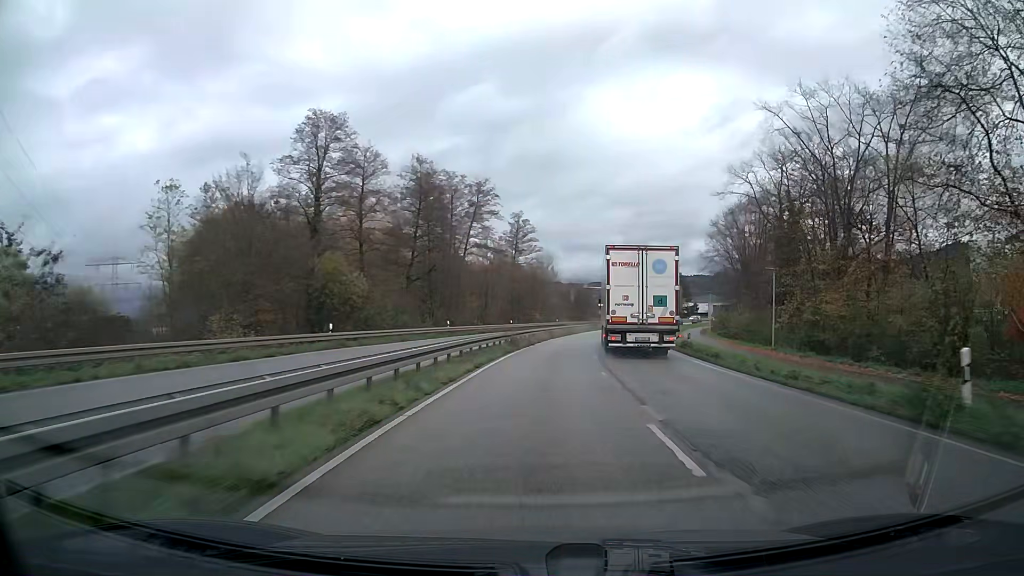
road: primary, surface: asphalt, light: Day
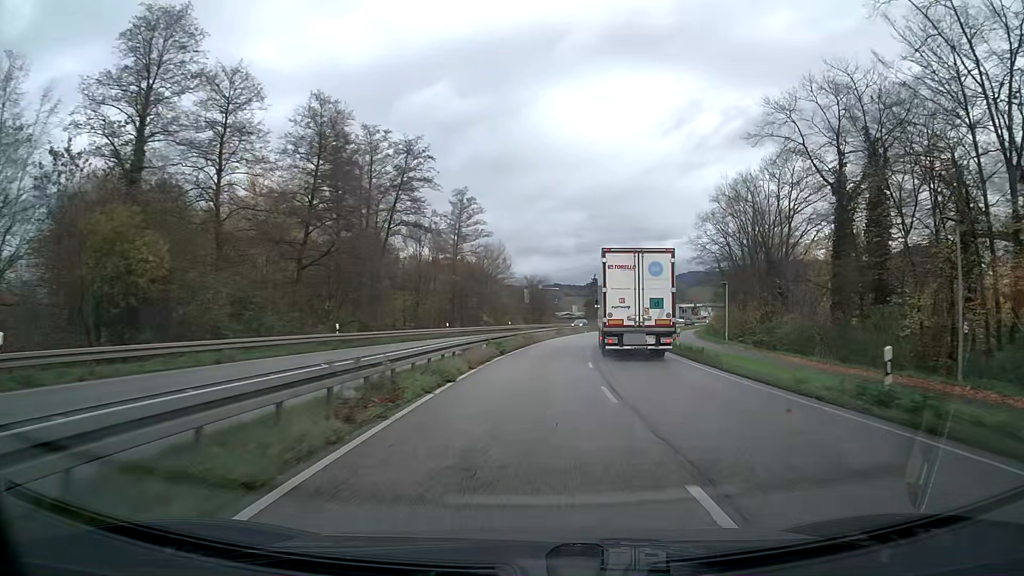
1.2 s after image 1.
(+0.7, +21.1) m; +4°
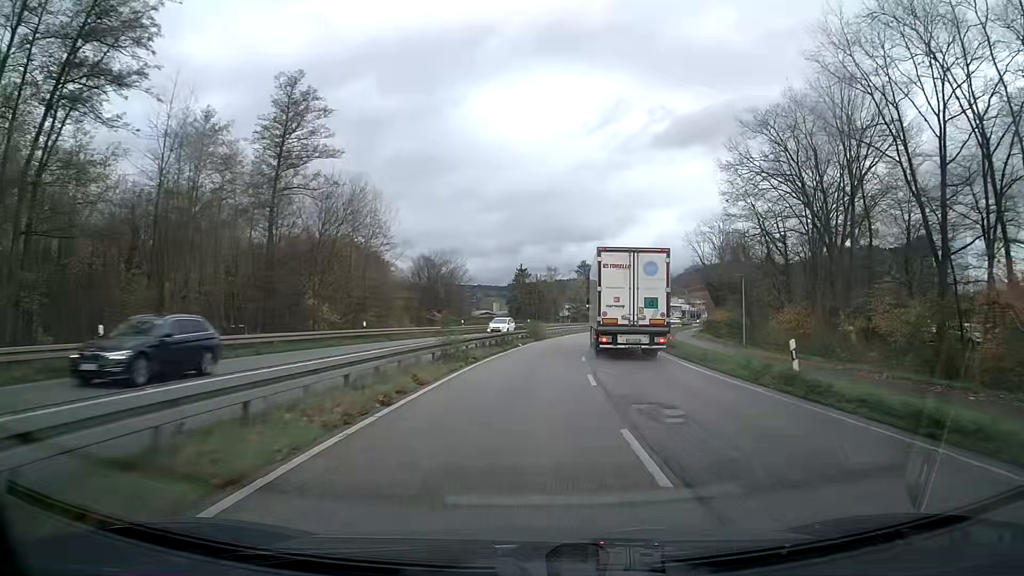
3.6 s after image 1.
(+2.4, +41.4) m; +7°
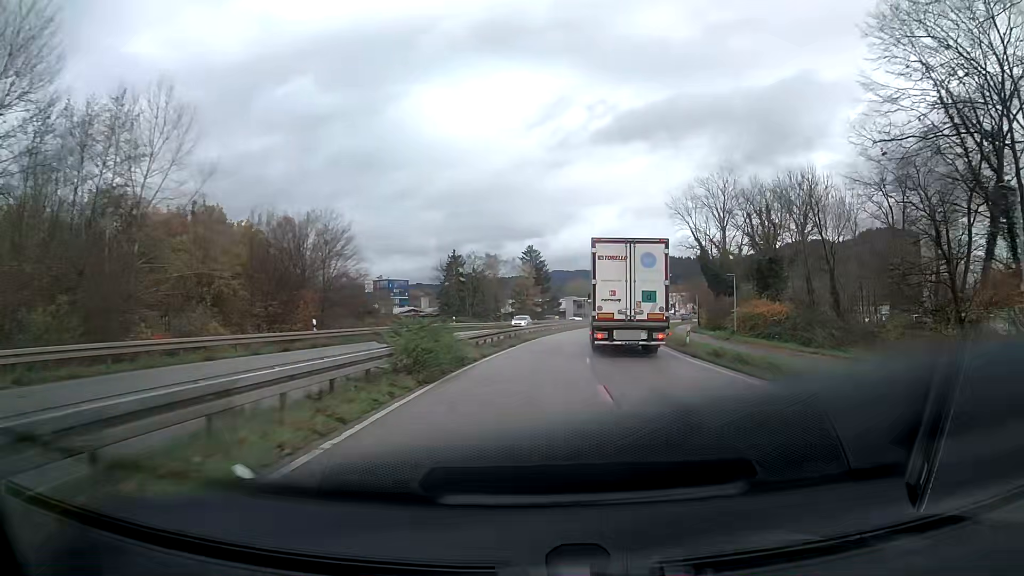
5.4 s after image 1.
(+1.2, +30.4) m; +5°
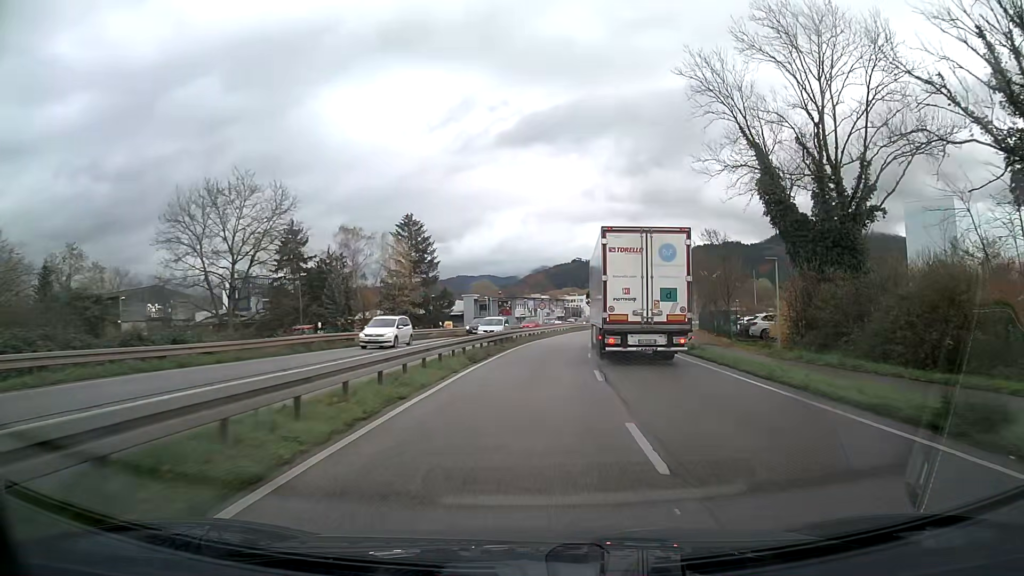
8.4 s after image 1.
(+3.5, +49.0) m; +8°
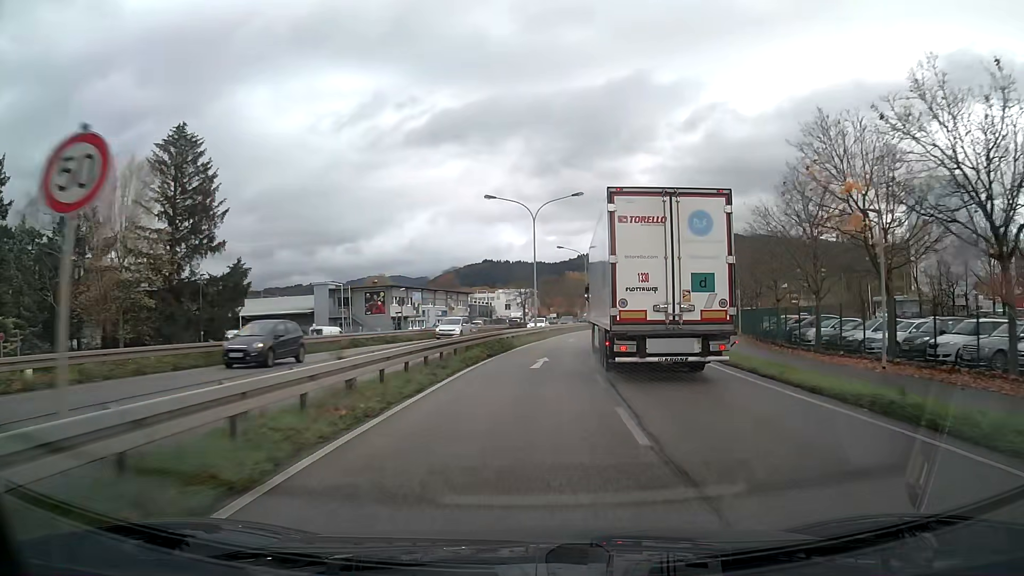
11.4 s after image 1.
(+3.1, +46.7) m; +7°
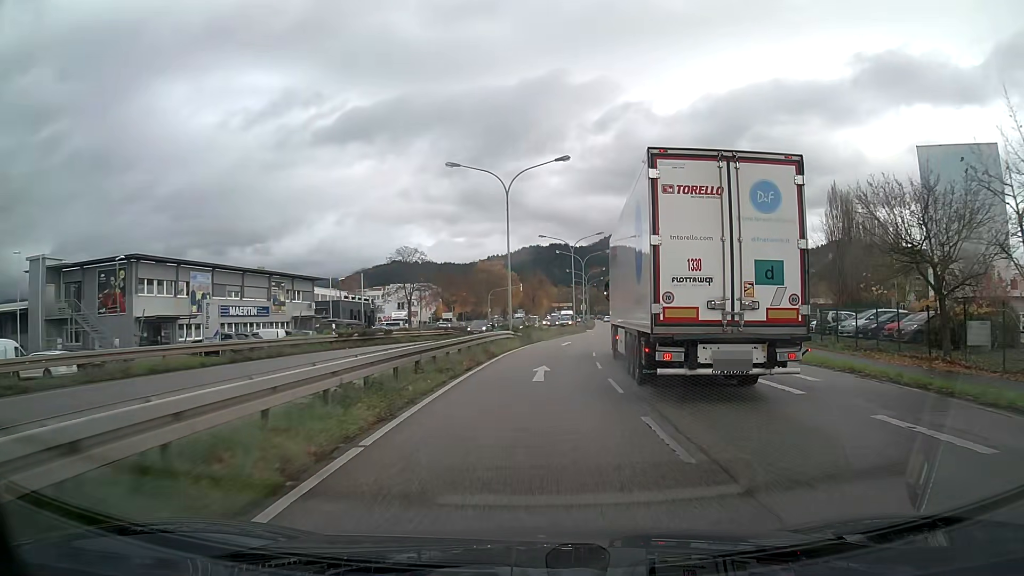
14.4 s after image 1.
(+2.7, +42.6) m; +8°
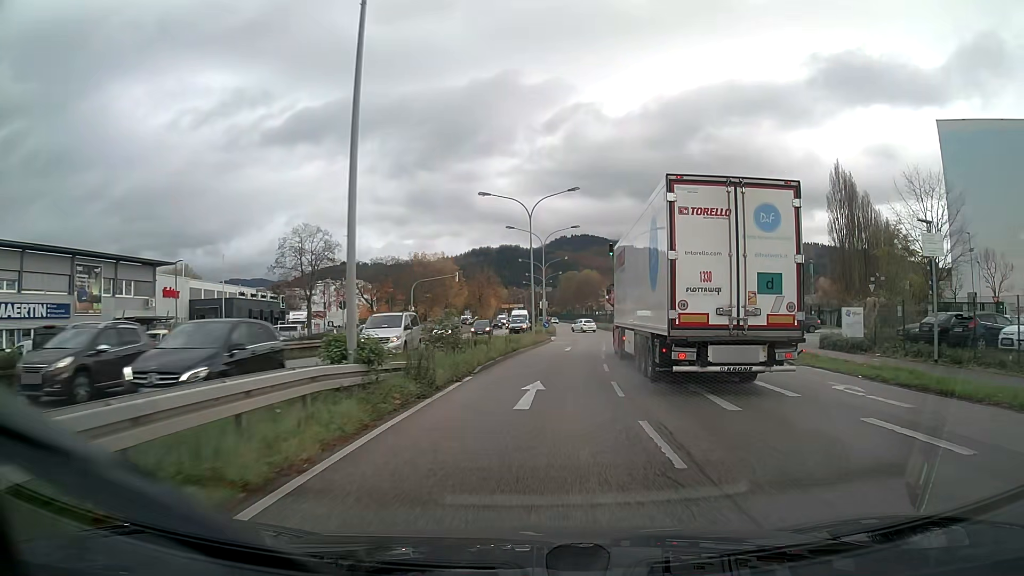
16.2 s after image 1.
(+0.9, +23.7) m; +4°
(0, +10) (+1, +20) (+1, +30) (+2, +40) (+3, +50) (+3, +60) (+3, +70) (+4, +80) (+4, +90) (+4, +100) m
